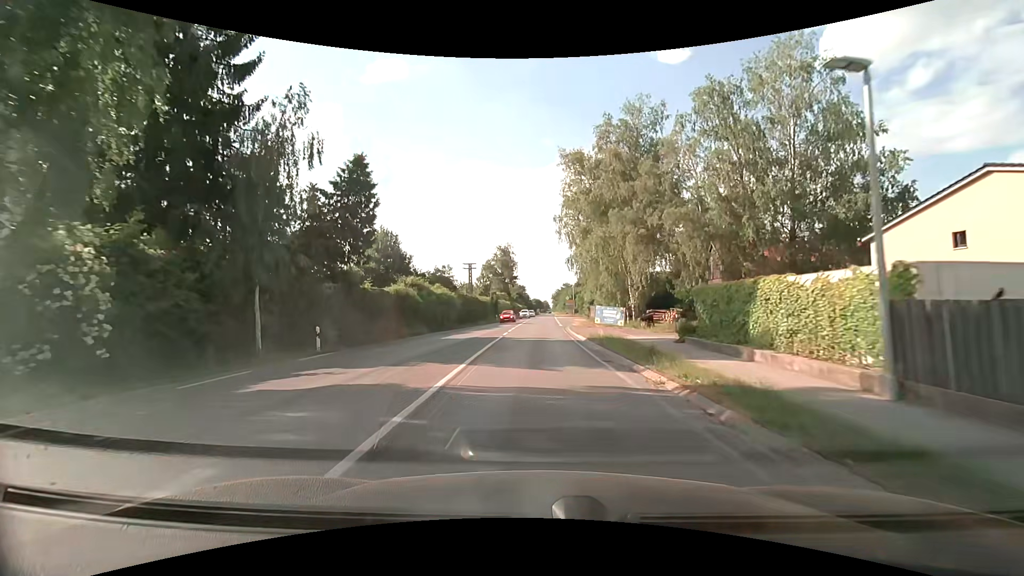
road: secondary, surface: asphalt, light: Day
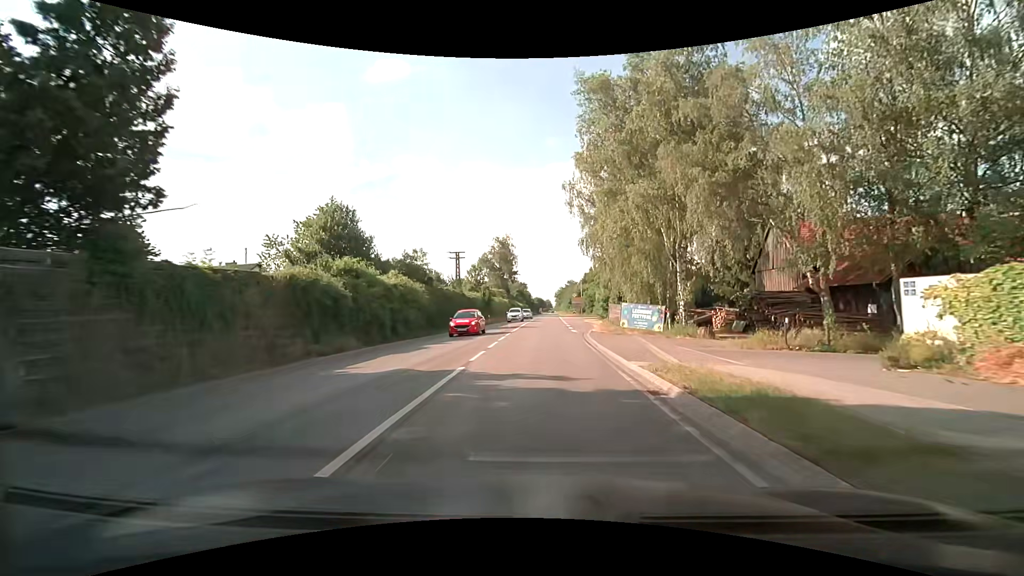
(0.0, +14.4) m; 0°
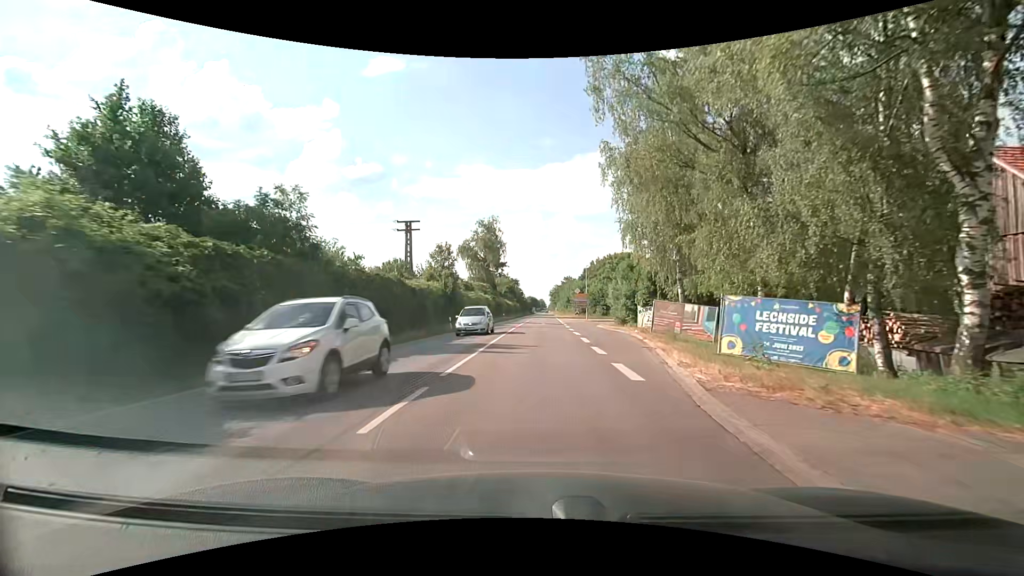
(+0.2, +21.4) m; +1°
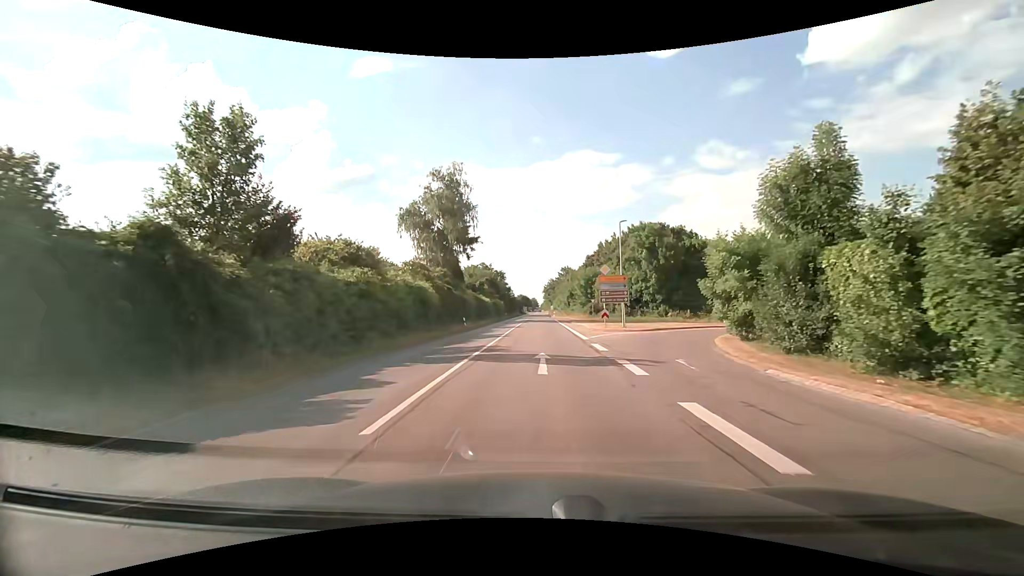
(0.0, +35.6) m; +1°
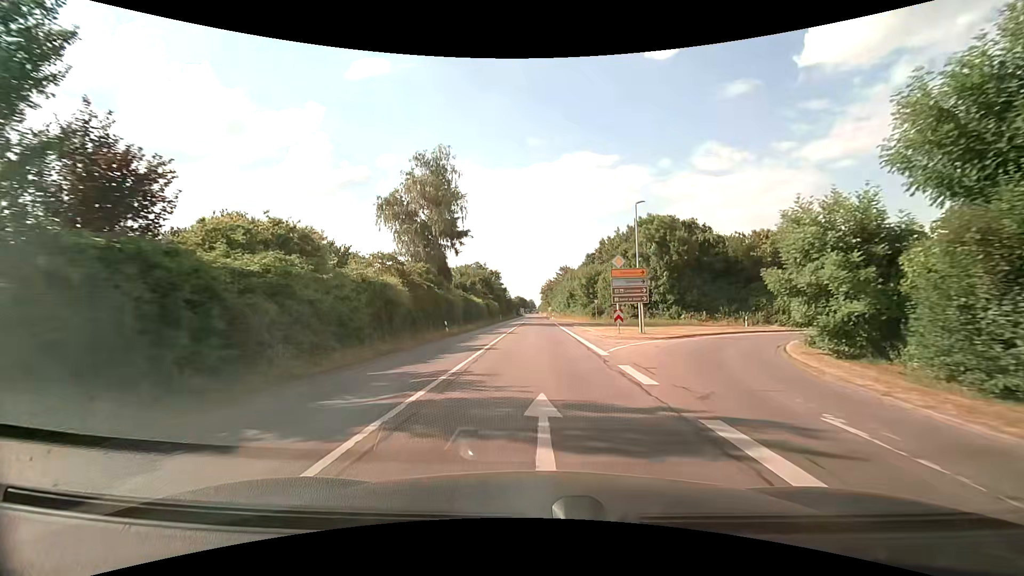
(0.0, +7.1) m; +1°
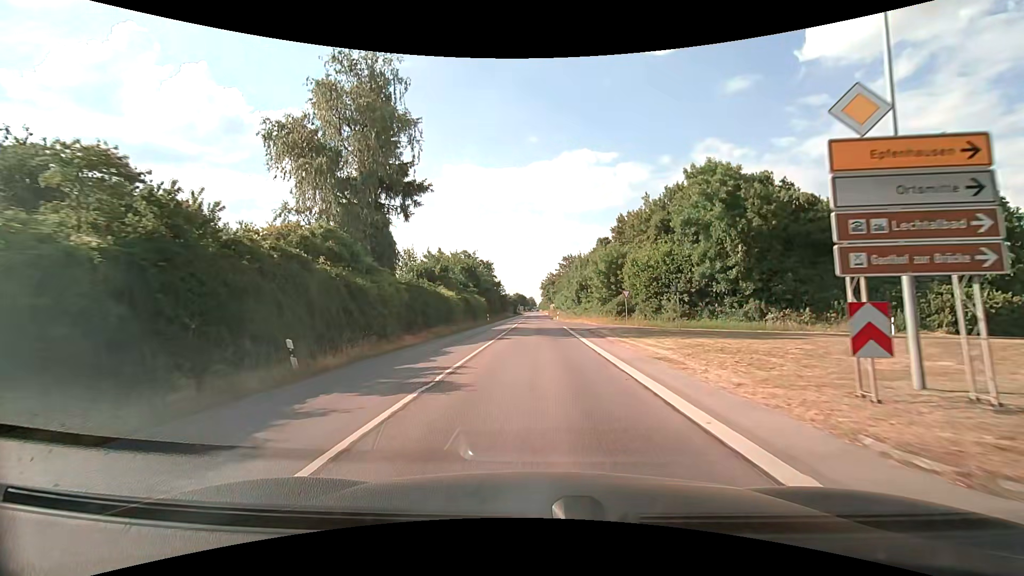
(-0.1, +21.7) m; 0°
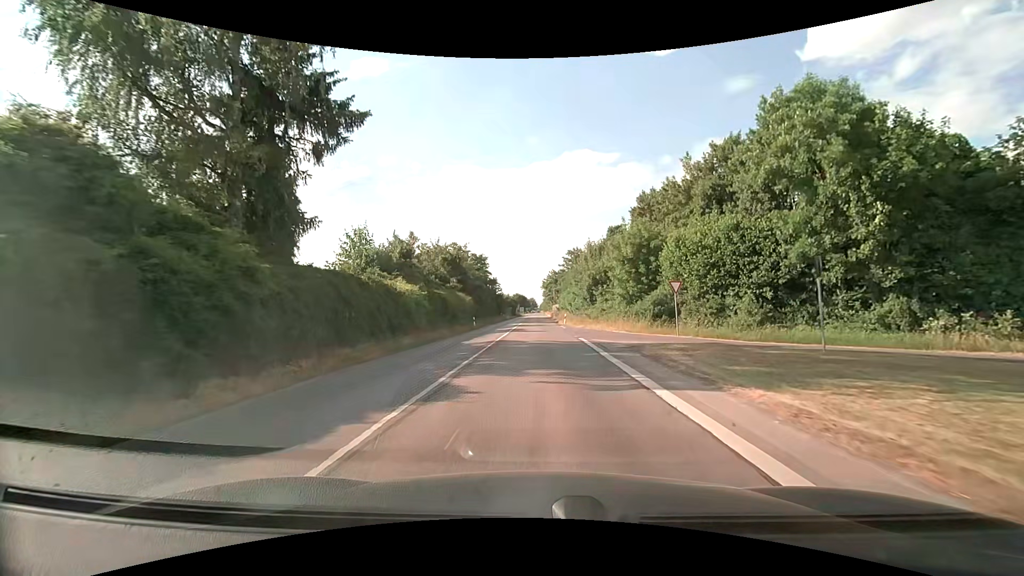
(-0.1, +14.7) m; 0°
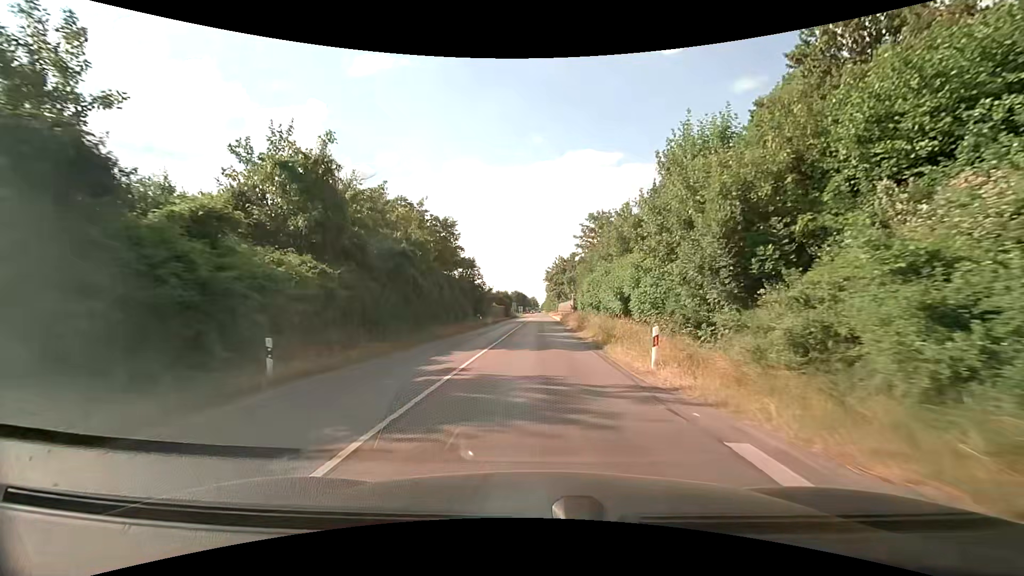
(-0.1, +37.4) m; -1°
(0, +10) (0, +20) (0, +30) (0, +40) (0, +50) (0, +60) (0, +70) (0, +80) (+1, +90) (+1, +100) m
